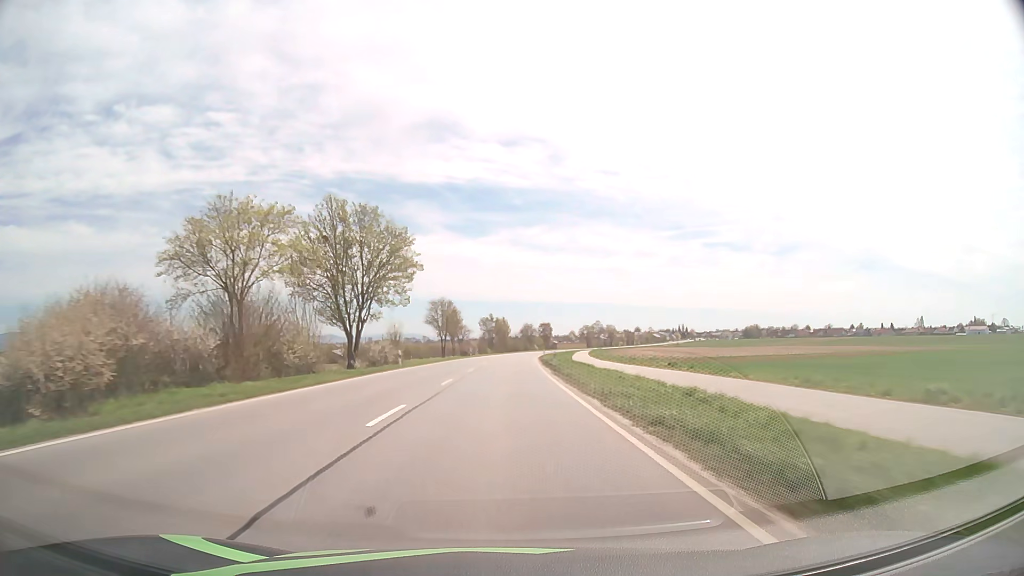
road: primary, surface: asphalt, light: Day
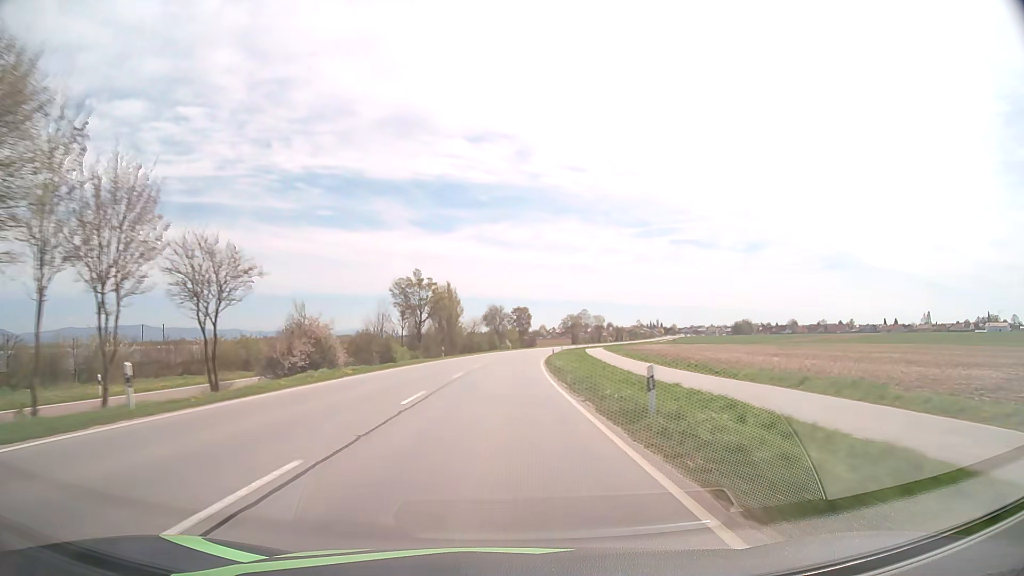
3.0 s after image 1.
(+2.1, +79.8) m; +3°
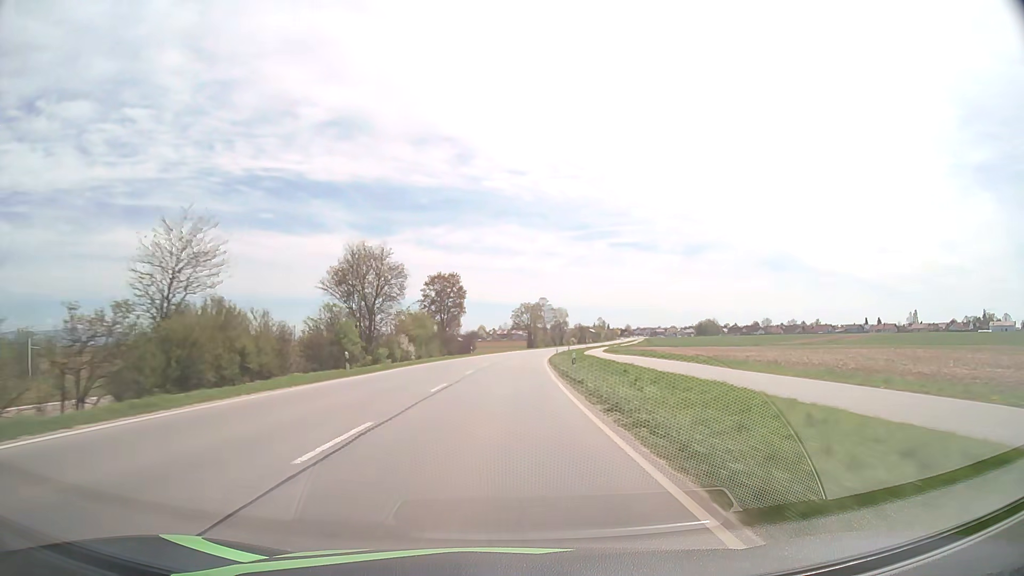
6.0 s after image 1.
(+3.5, +79.9) m; +5°
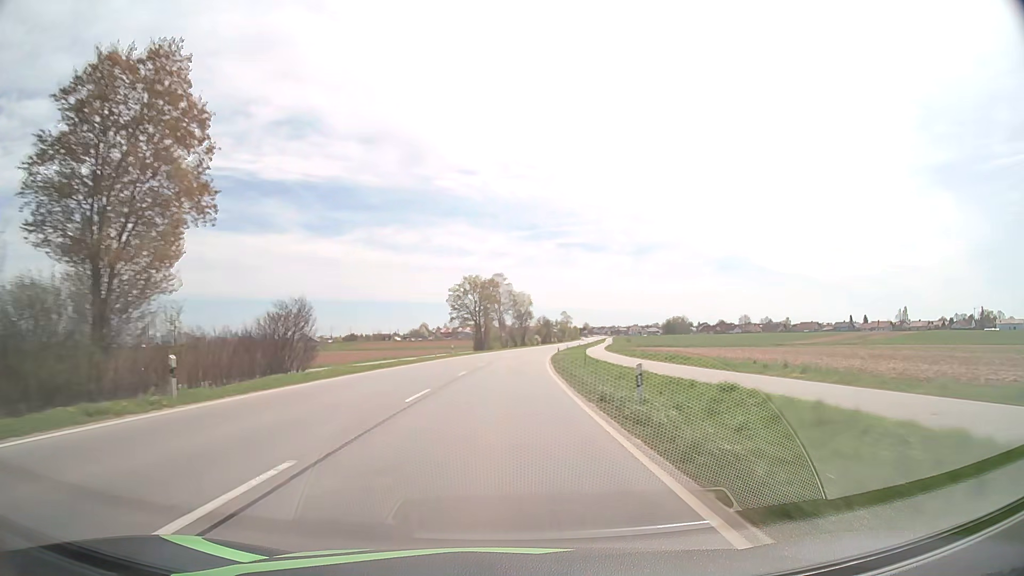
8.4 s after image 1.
(+2.3, +64.0) m; +4°
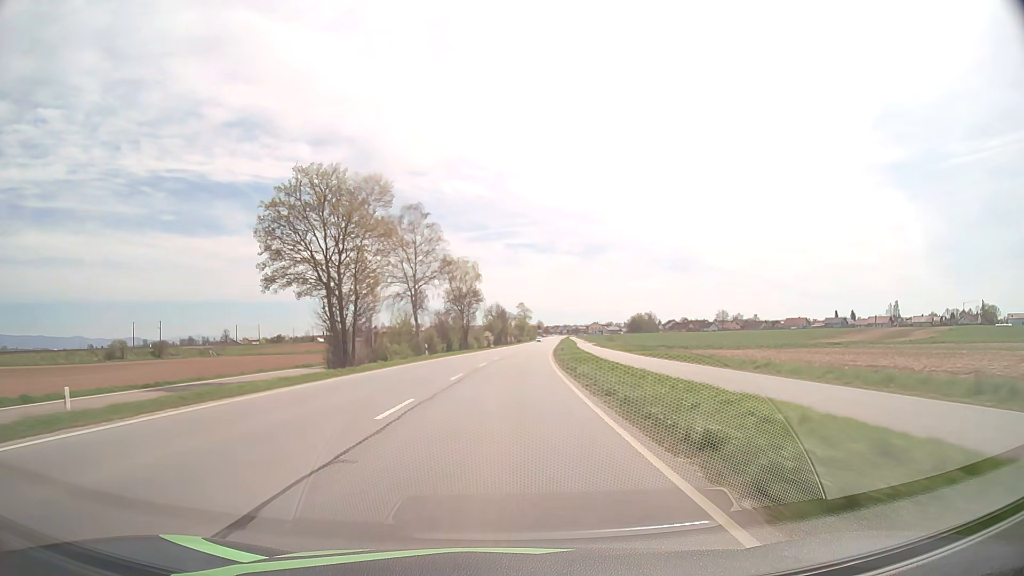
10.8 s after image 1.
(+2.5, +63.5) m; +5°
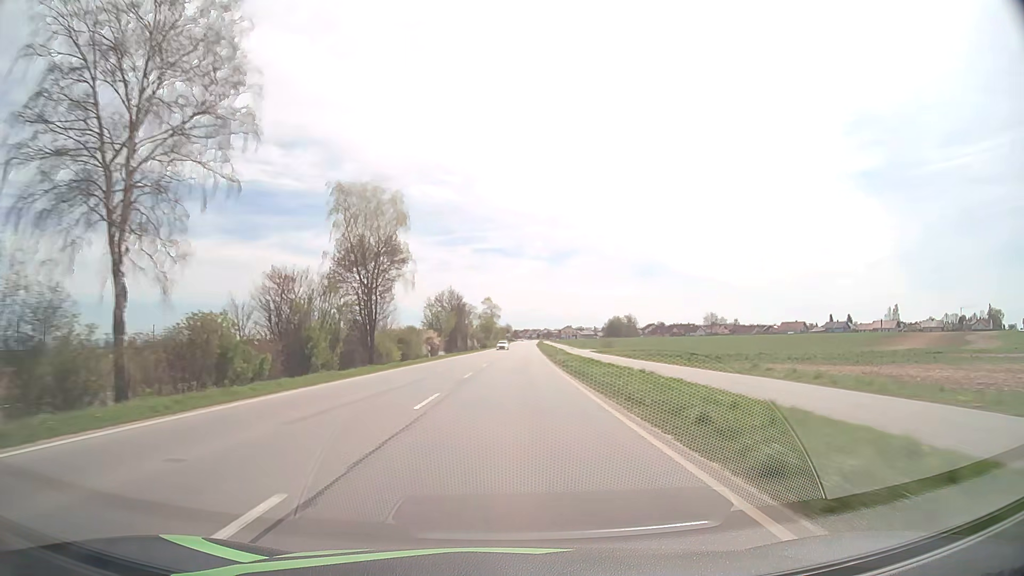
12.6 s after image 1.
(+1.0, +45.7) m; +3°
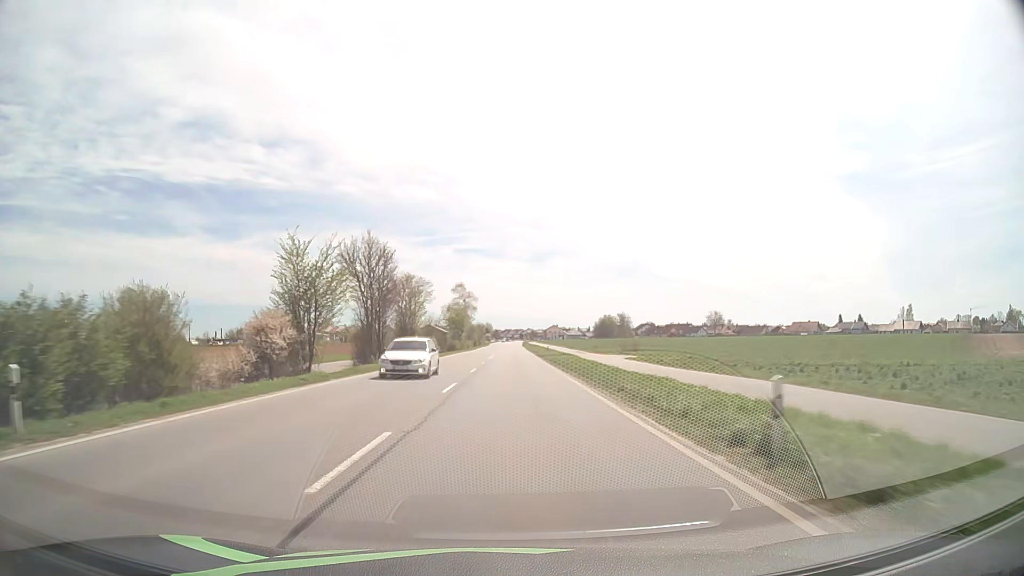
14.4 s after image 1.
(+0.7, +43.6) m; +2°
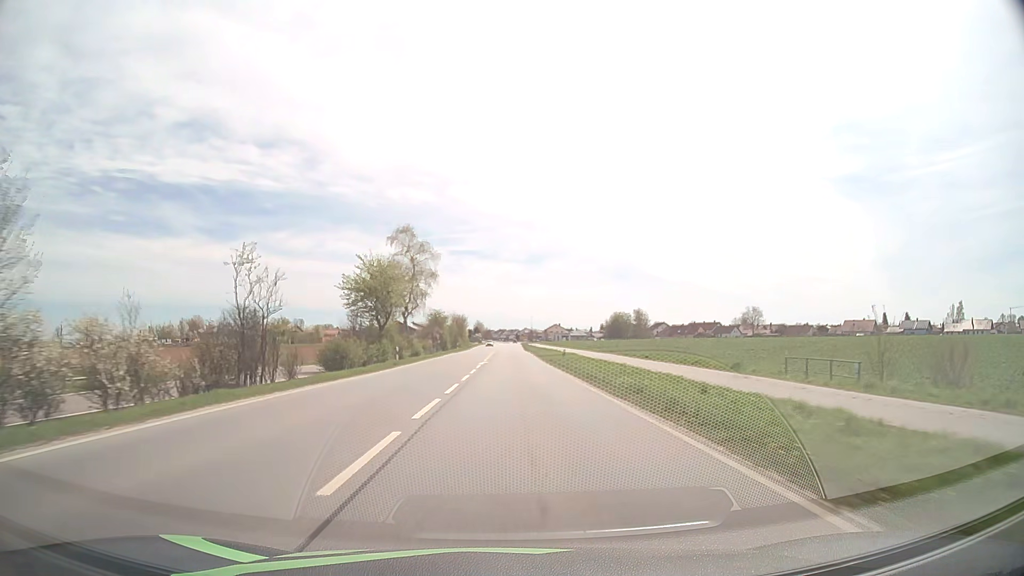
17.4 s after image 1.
(+0.1, +67.9) m; 0°
(0, +10) (0, +20) (0, +30) (0, +40) (0, +50) (0, +60) (0, +70) (0, +80) (0, +90) (0, +100) m
